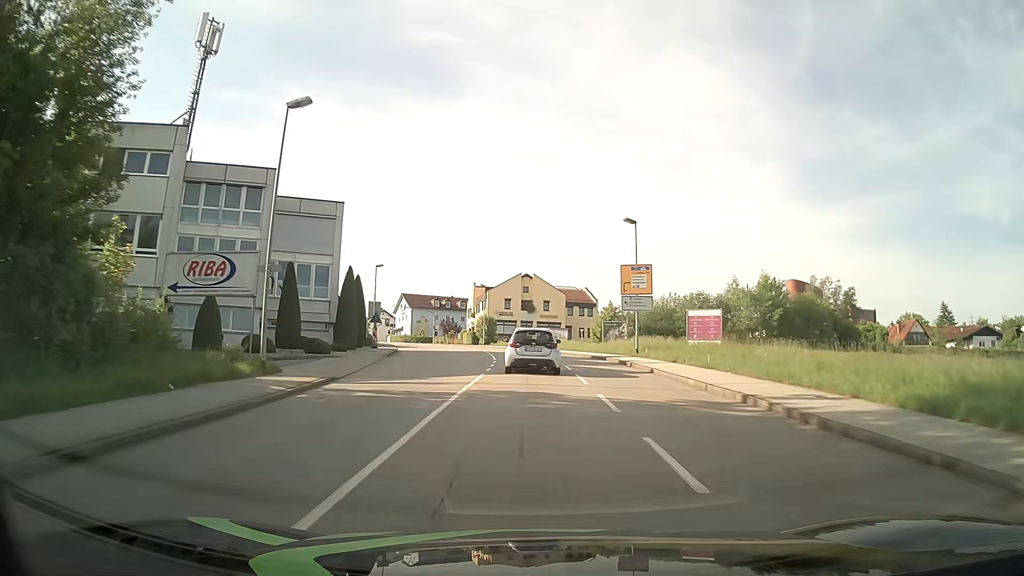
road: tertiary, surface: asphalt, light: Day
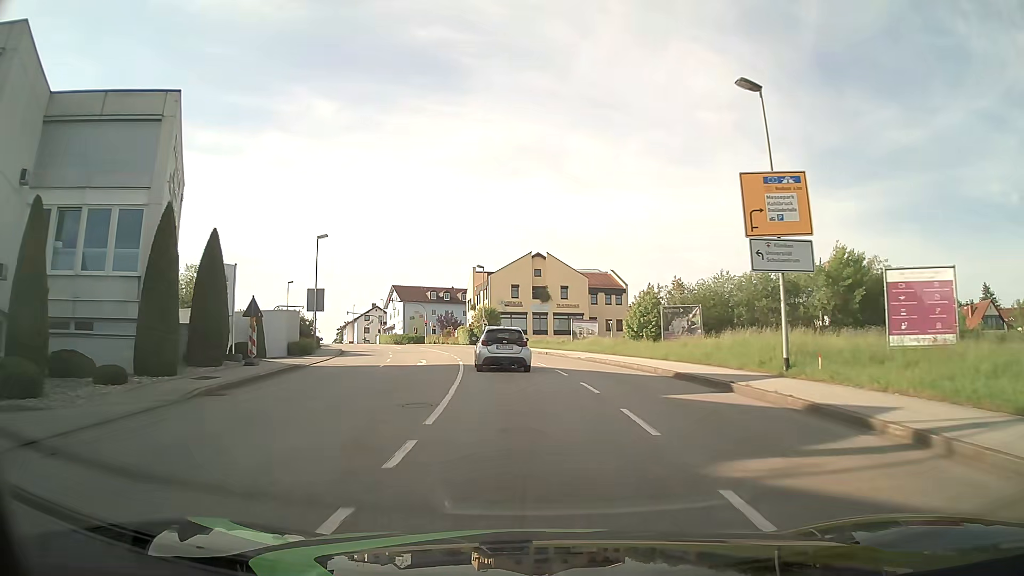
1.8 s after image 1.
(-0.1, +22.5) m; -1°
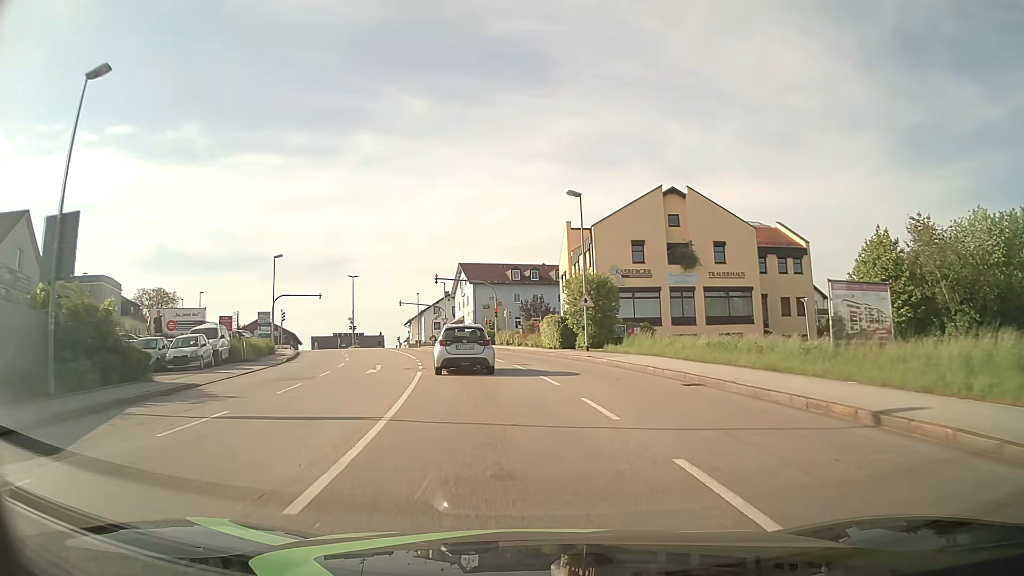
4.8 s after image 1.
(-2.2, +34.5) m; -9°
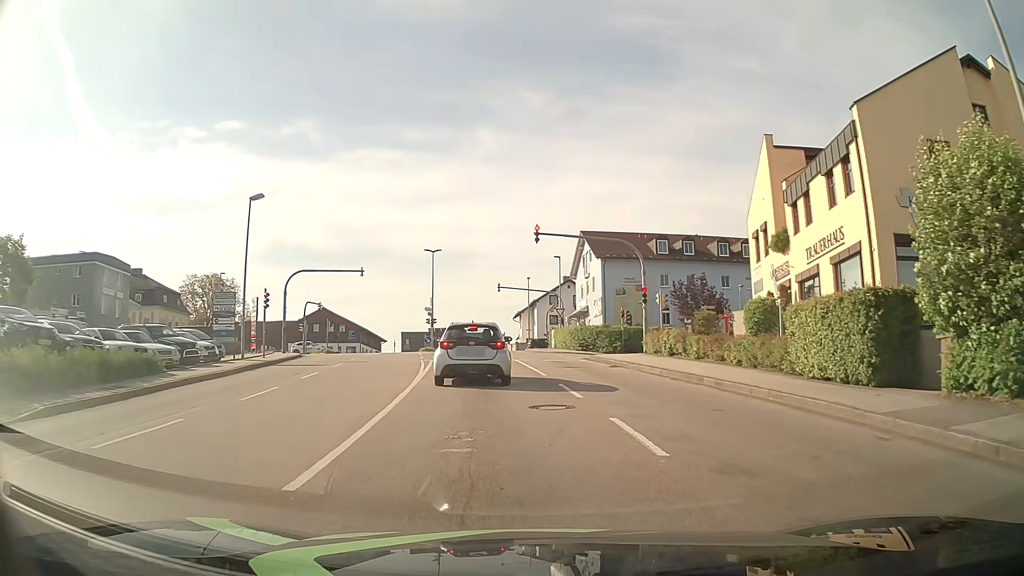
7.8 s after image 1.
(-2.4, +26.2) m; -11°
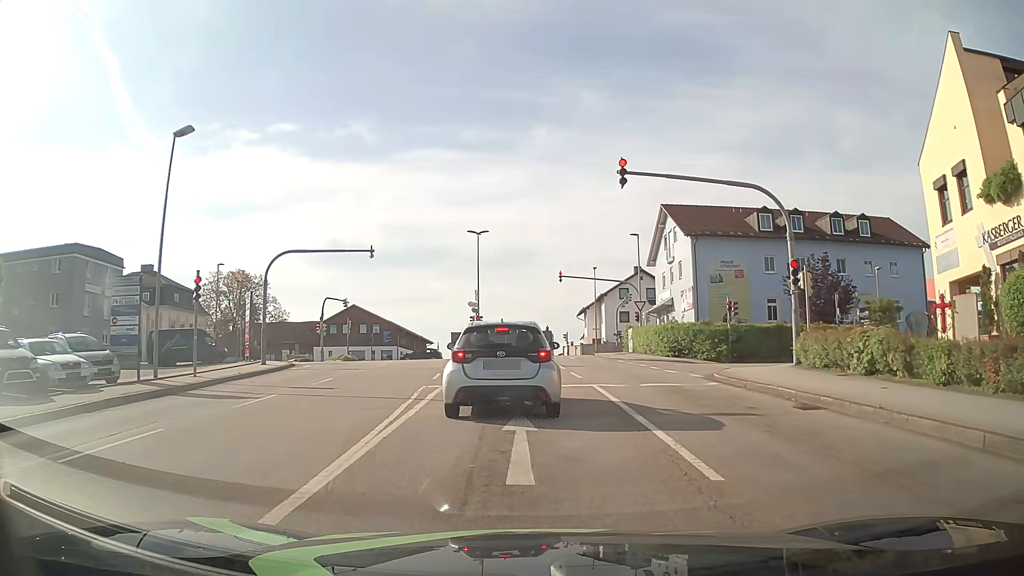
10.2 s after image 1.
(-0.6, +12.8) m; -5°
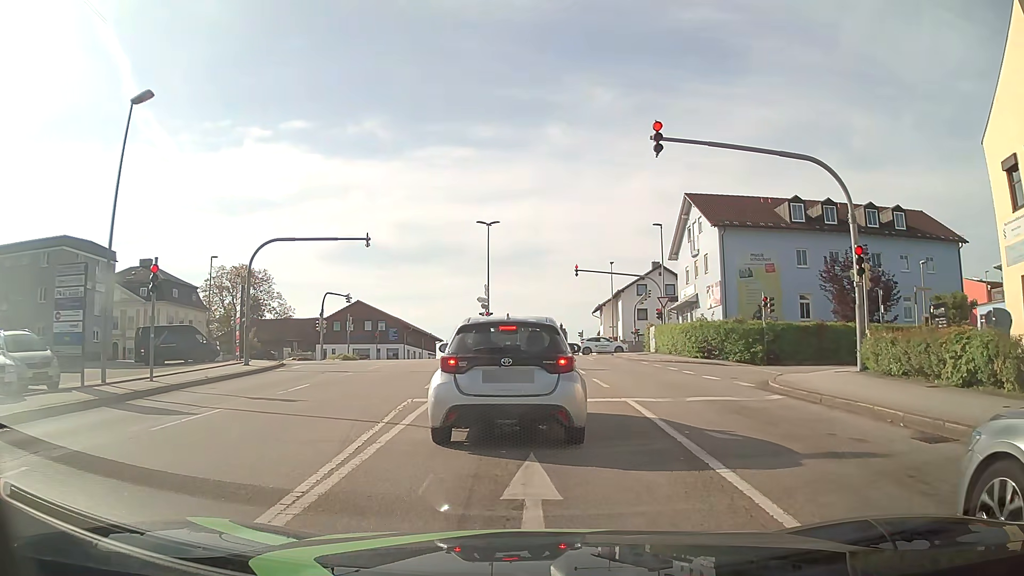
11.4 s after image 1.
(0.0, +3.5) m; -2°
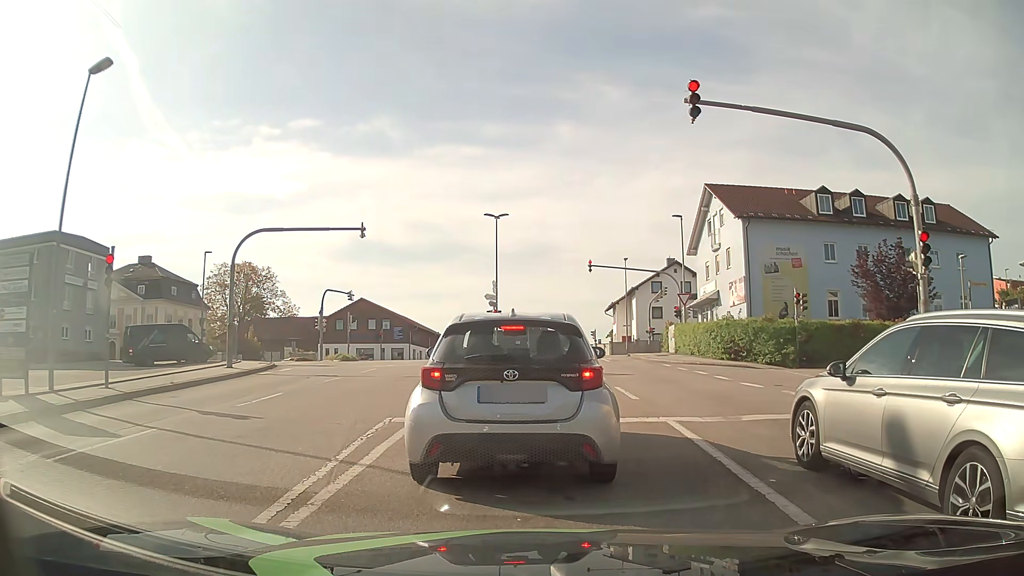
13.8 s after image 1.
(0.0, +2.7) m; 0°
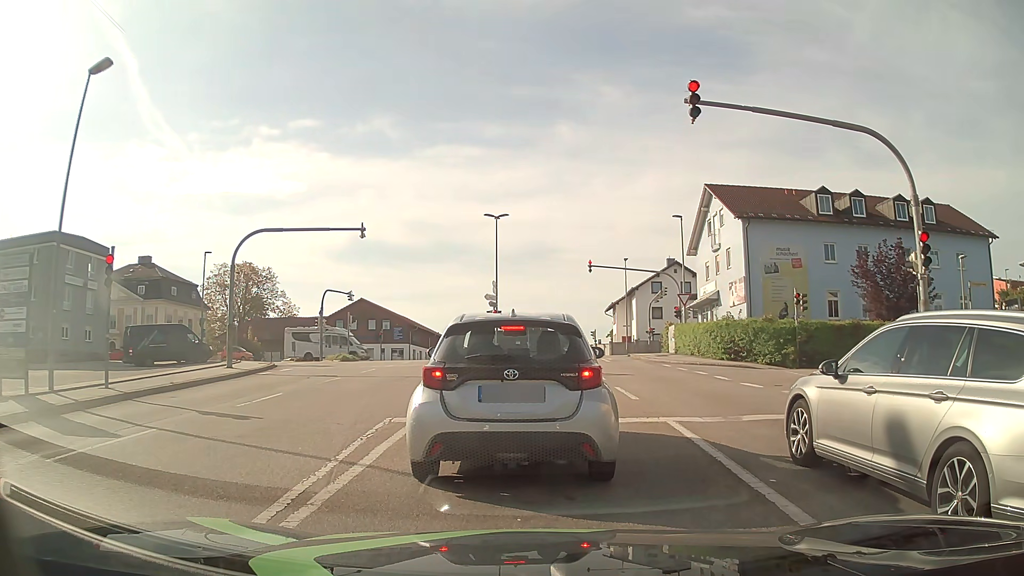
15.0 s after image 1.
(0.0, 0.0) m; 0°
(0, +10) (0, +20) (0, +30) (0, +40) (0, +50) (-3, +59) (-11, +65) (-21, +67) (-31, +67) (-41, +66) m
